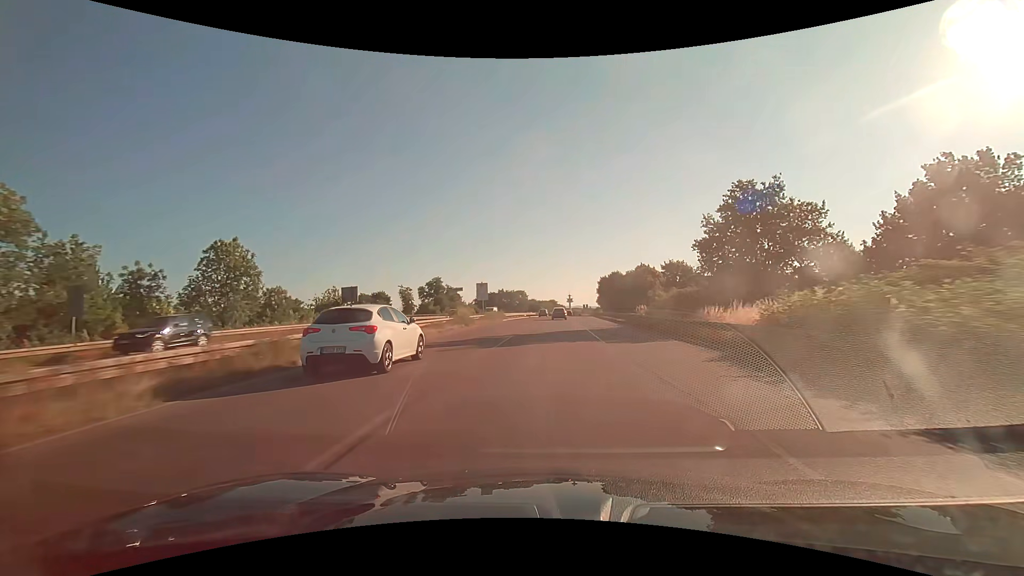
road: trunk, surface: asphalt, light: Day
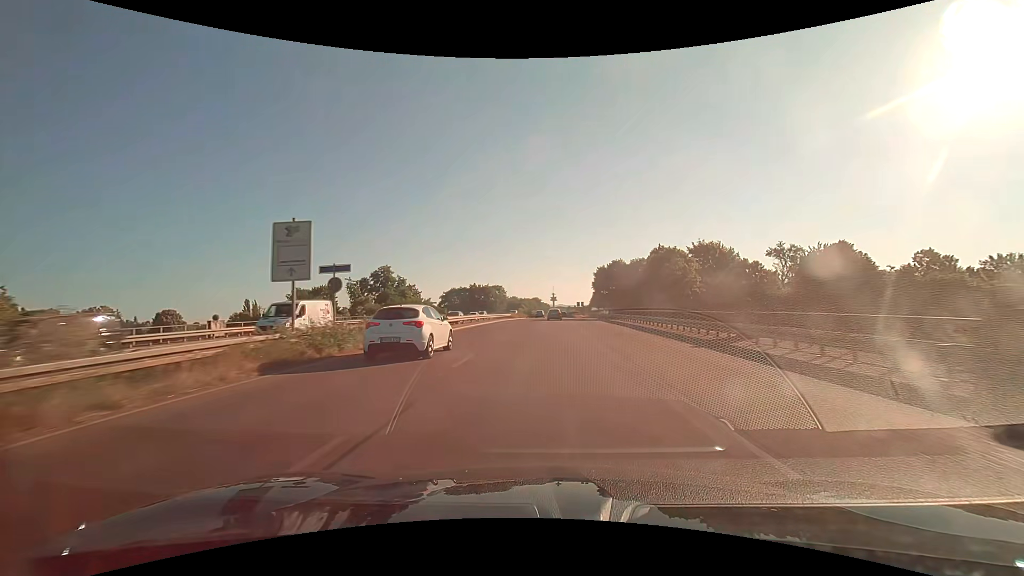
(+0.6, +37.1) m; +2°
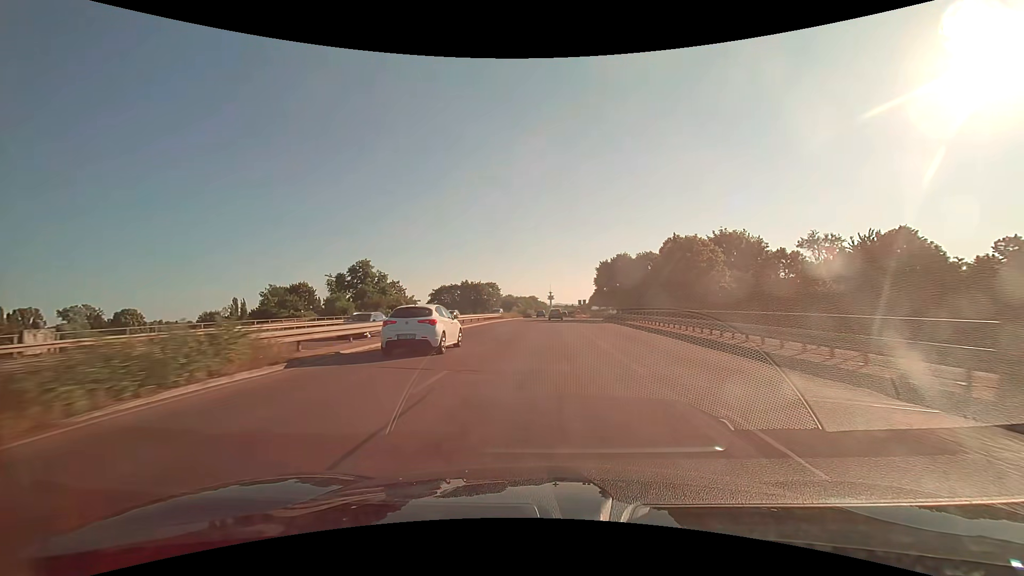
(+0.1, +12.4) m; 0°
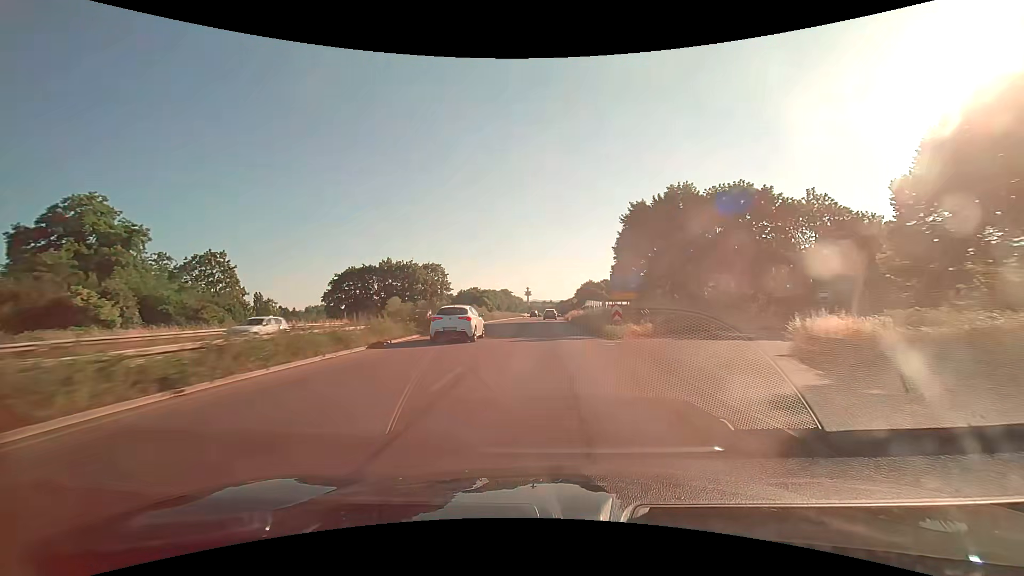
(+1.2, +62.1) m; +3°
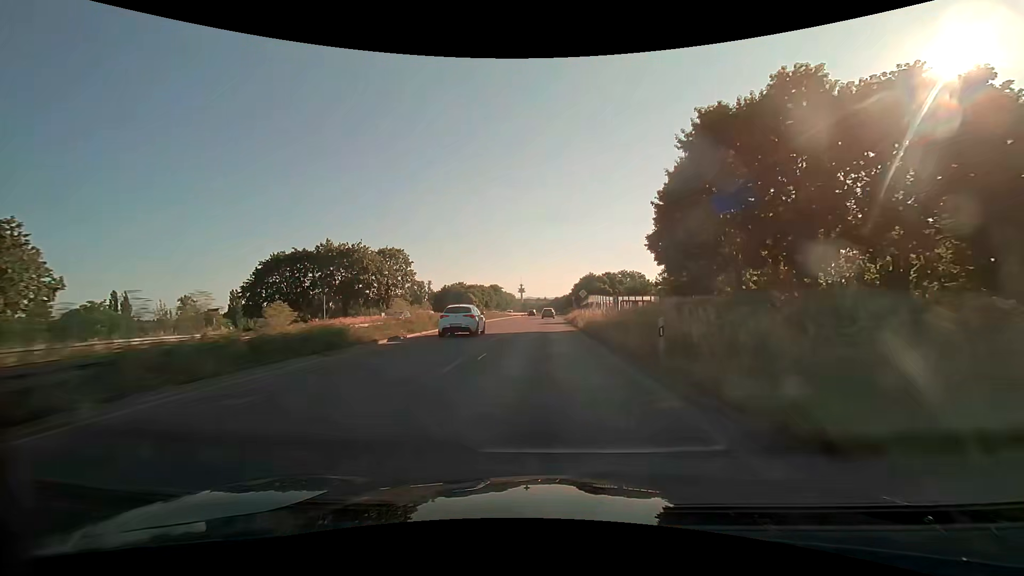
(+0.2, +24.9) m; +1°
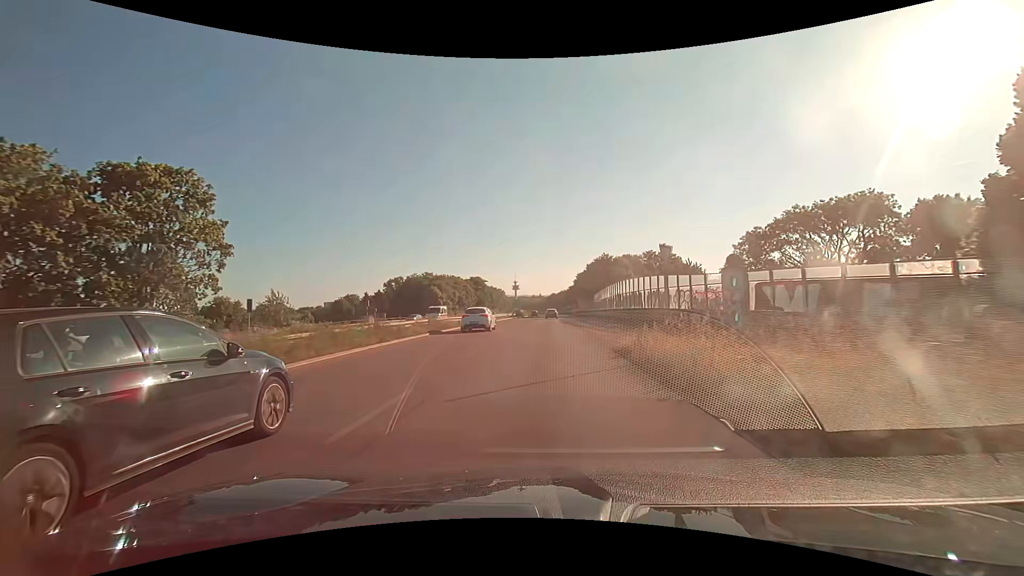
(+0.3, +49.8) m; +1°
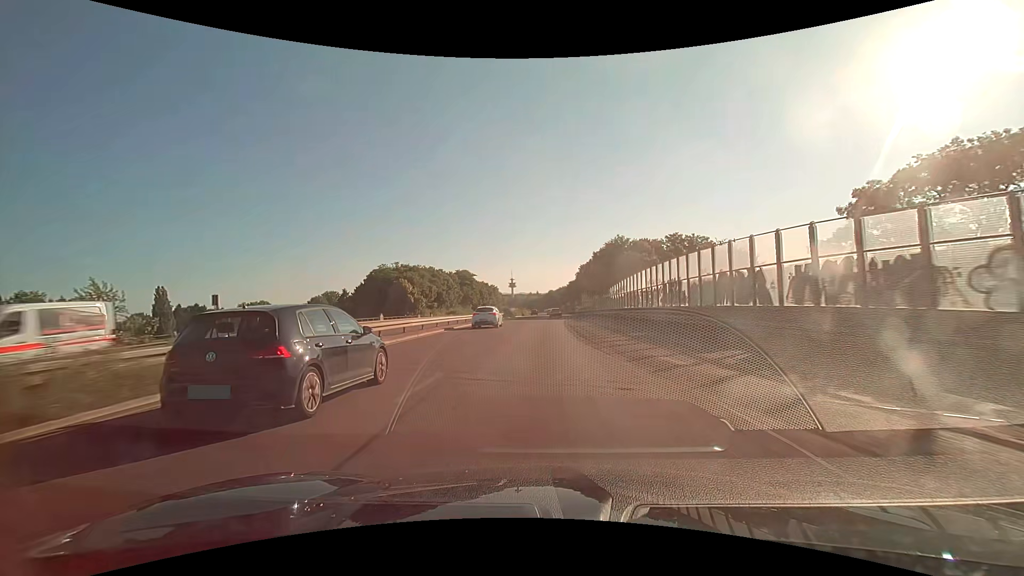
(+0.1, +24.9) m; 0°
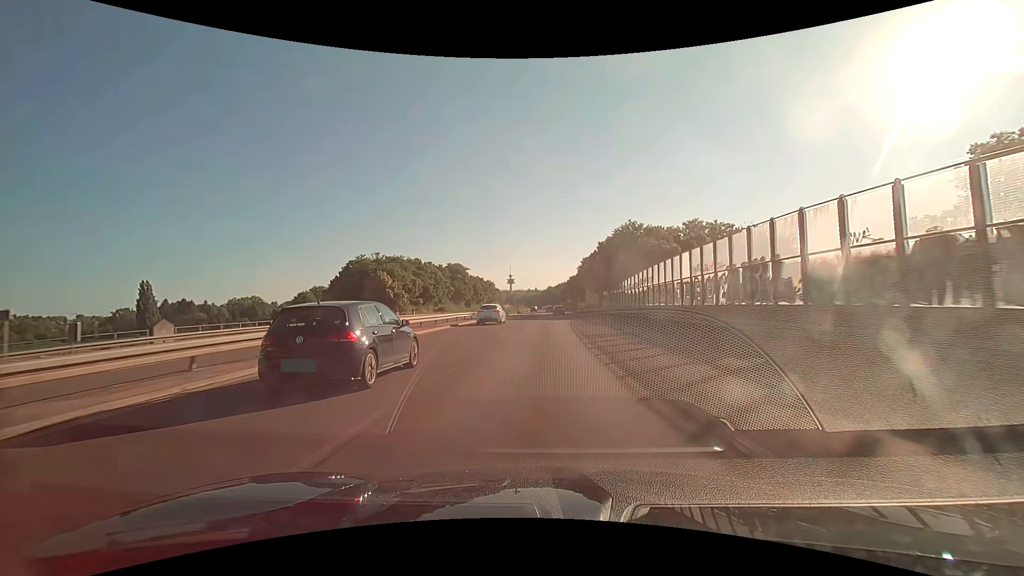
(0.0, +12.4) m; 0°
(0, +10) (0, +20) (0, +30) (0, +40) (0, +50) (+1, +60) (+1, +70) (+2, +80) (+2, +90) (+3, +100) m
